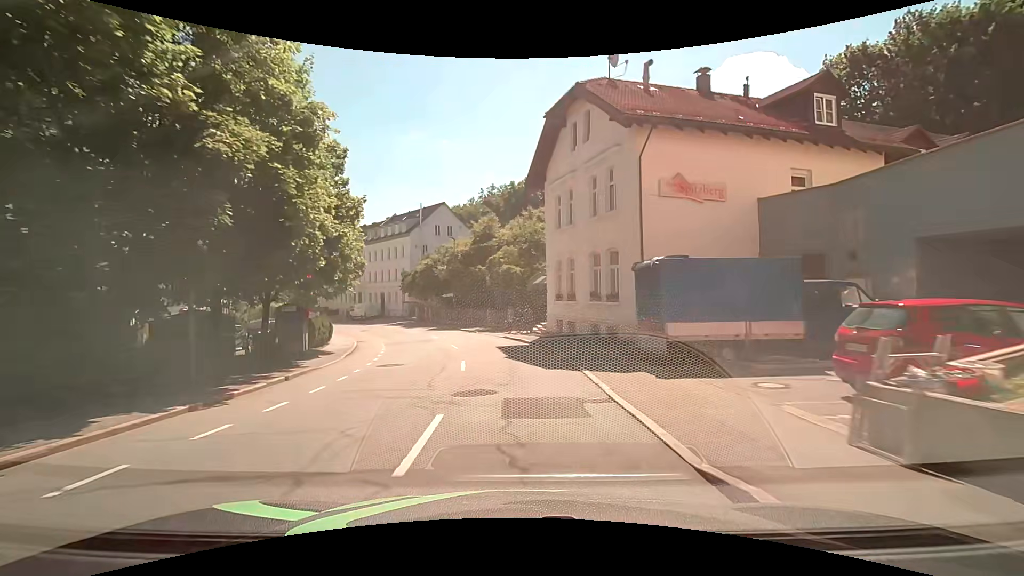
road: tertiary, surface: asphalt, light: Day
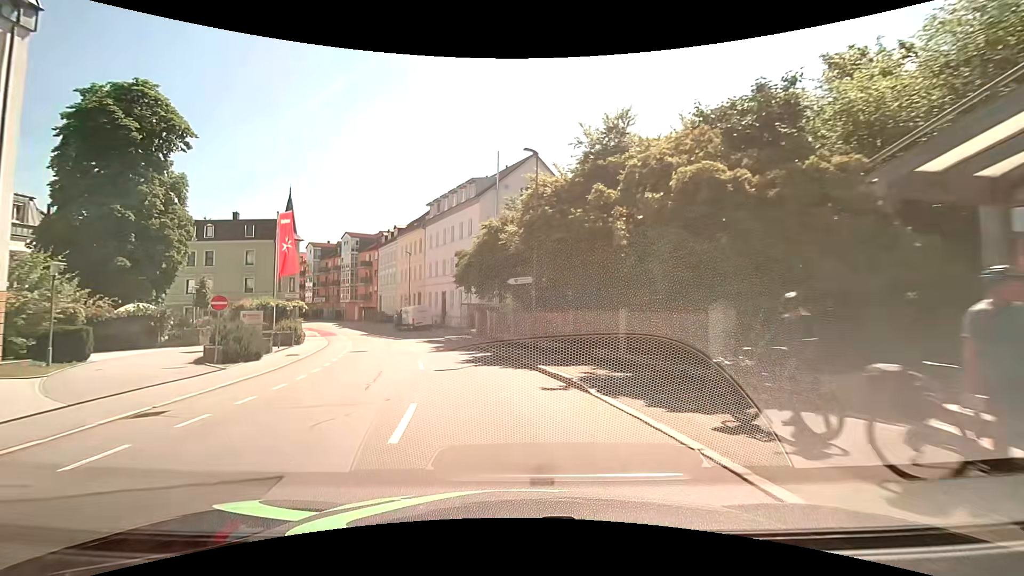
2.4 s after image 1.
(-1.9, +25.9) m; -10°
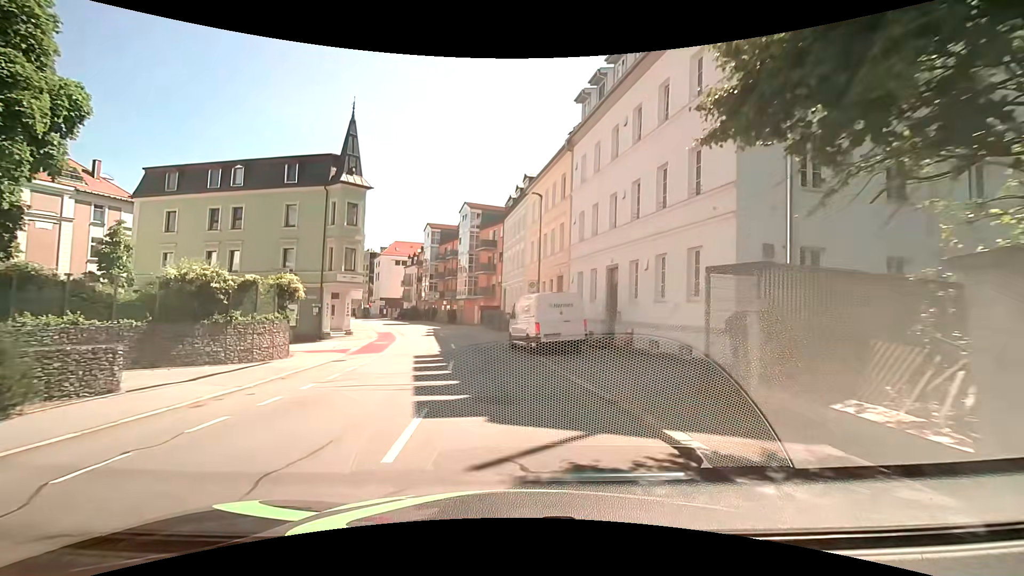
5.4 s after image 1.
(-4.9, +27.3) m; -18°
(0, +10) (-2, +20) (-8, +28) (-18, +30) (-28, +32) (-37, +34) (-47, +36) (-57, +38) (-67, +39) (-77, +41) m
